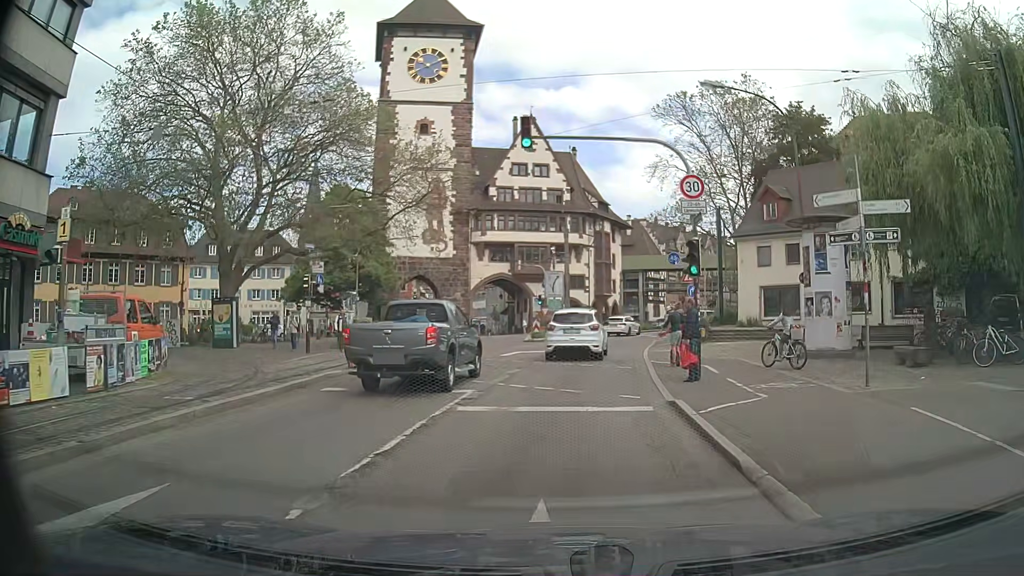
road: primary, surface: asphalt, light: Day
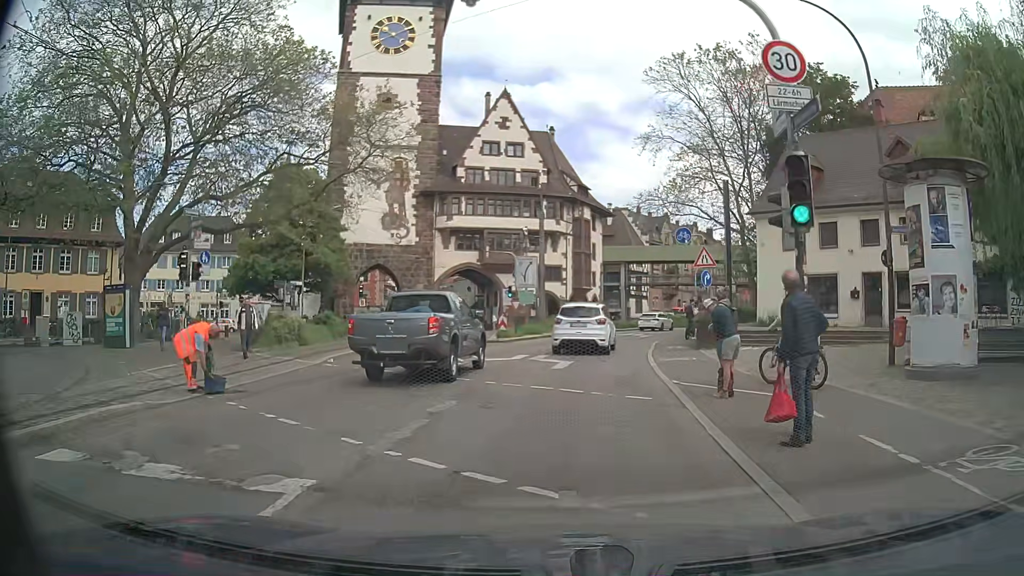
(+0.2, +7.9) m; +2°
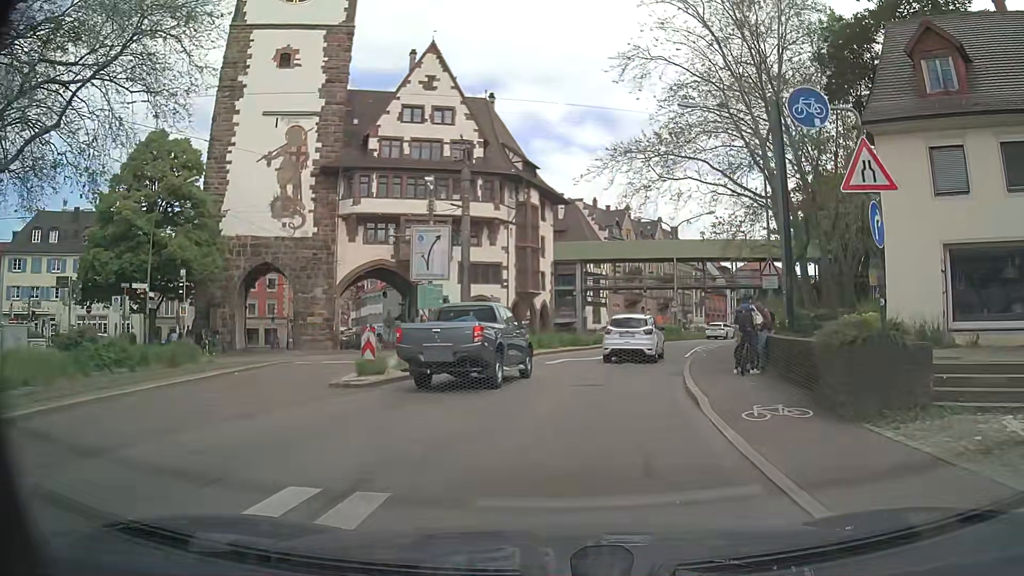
(+0.7, +16.1) m; +5°
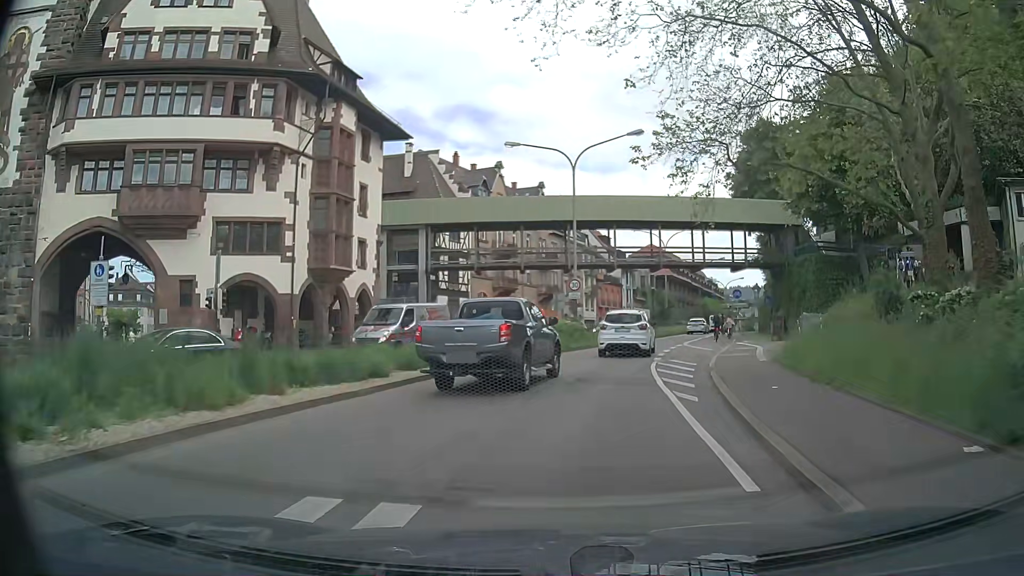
(+2.5, +22.6) m; +10°
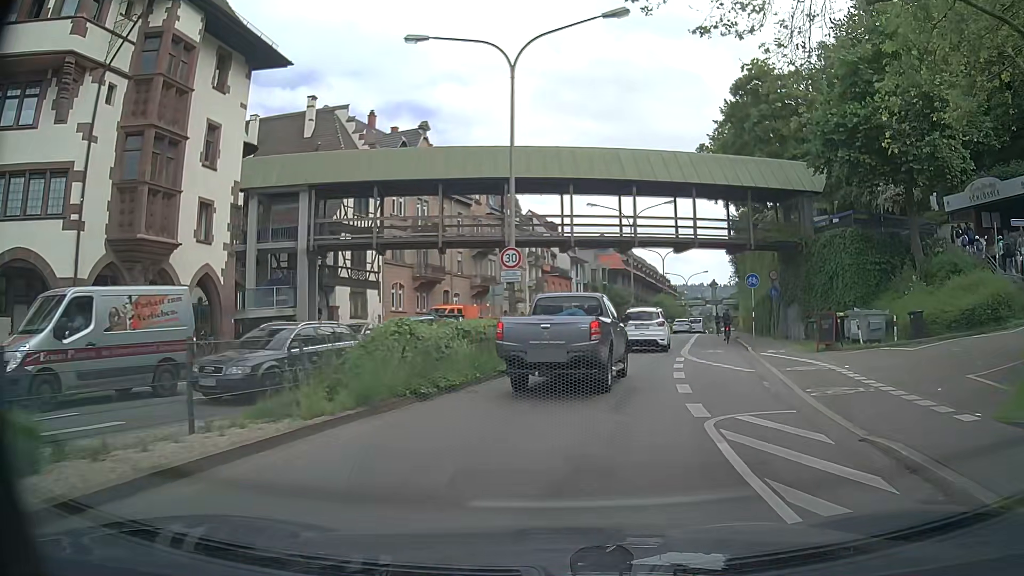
(+0.5, +13.0) m; +5°
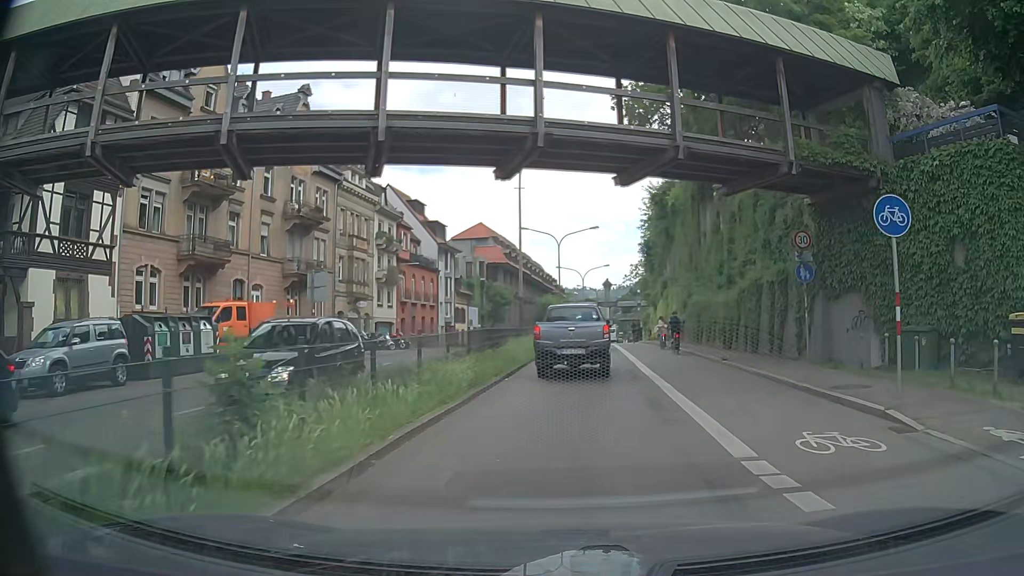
(+1.7, +19.3) m; +10°
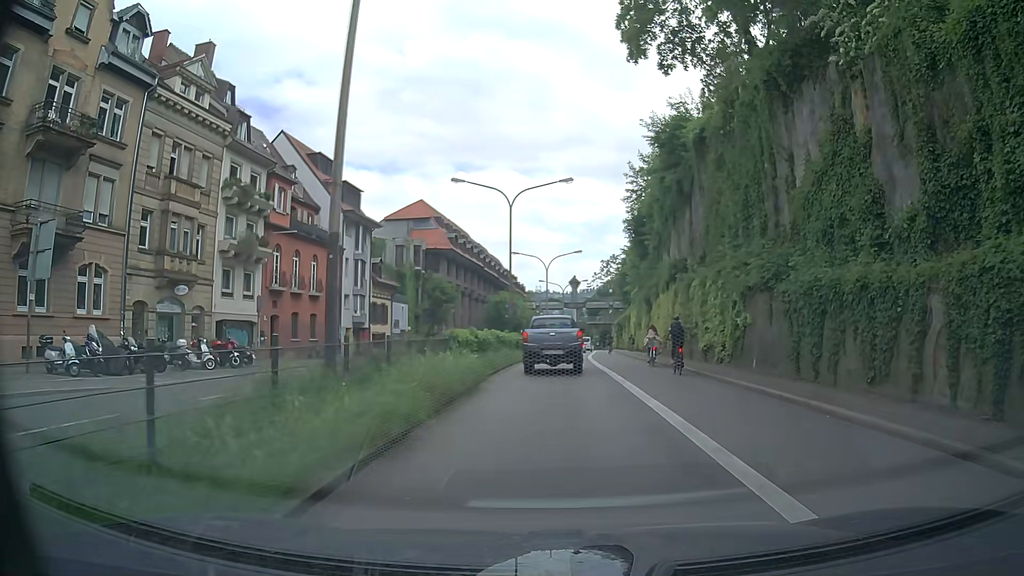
(+0.8, +20.9) m; +2°
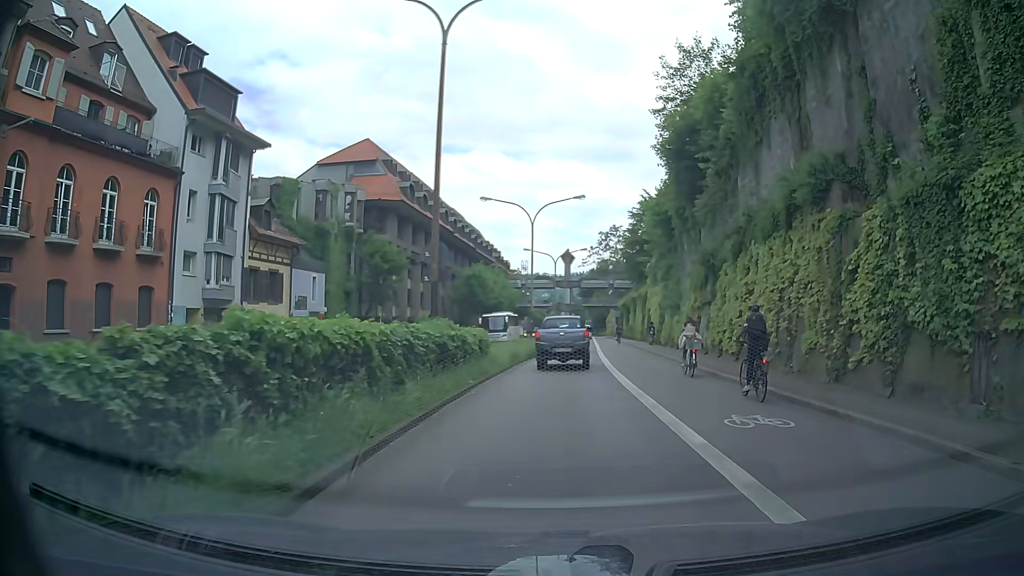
(+0.6, +22.0) m; +2°
(0, +10) (0, +20) (+1, +30) (+1, +40) (+2, +50) (+2, +60) (+3, +70) (+3, +80) (+4, +90) (+5, +100) m
